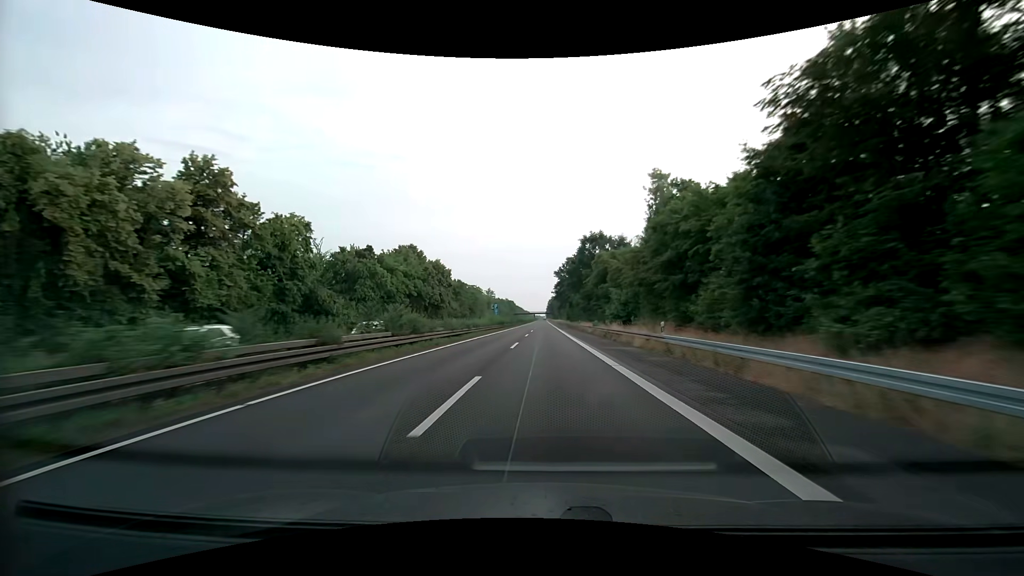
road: trunk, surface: asphalt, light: Day
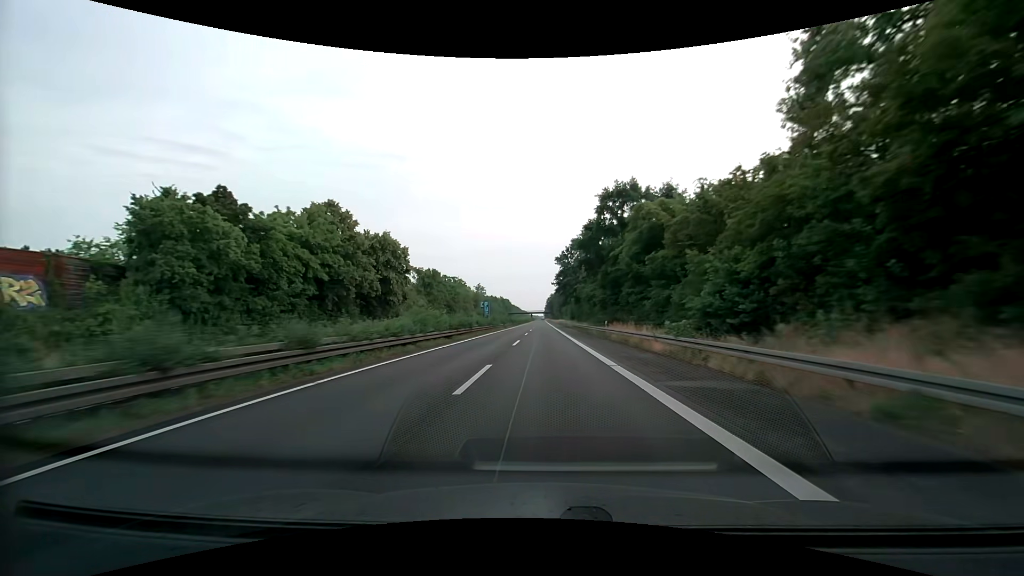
(+0.1, +32.9) m; 0°
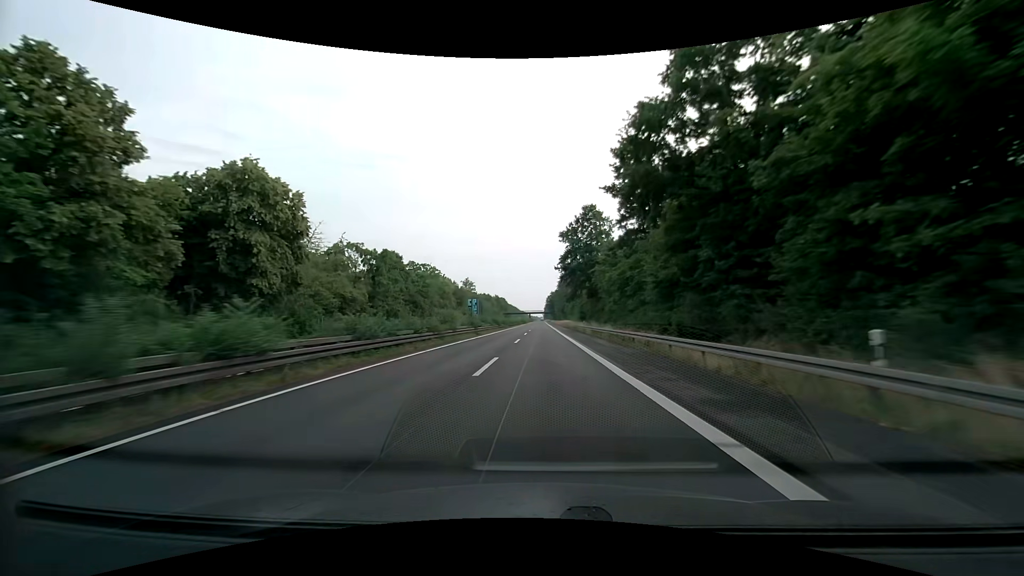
(0.0, +32.9) m; 0°
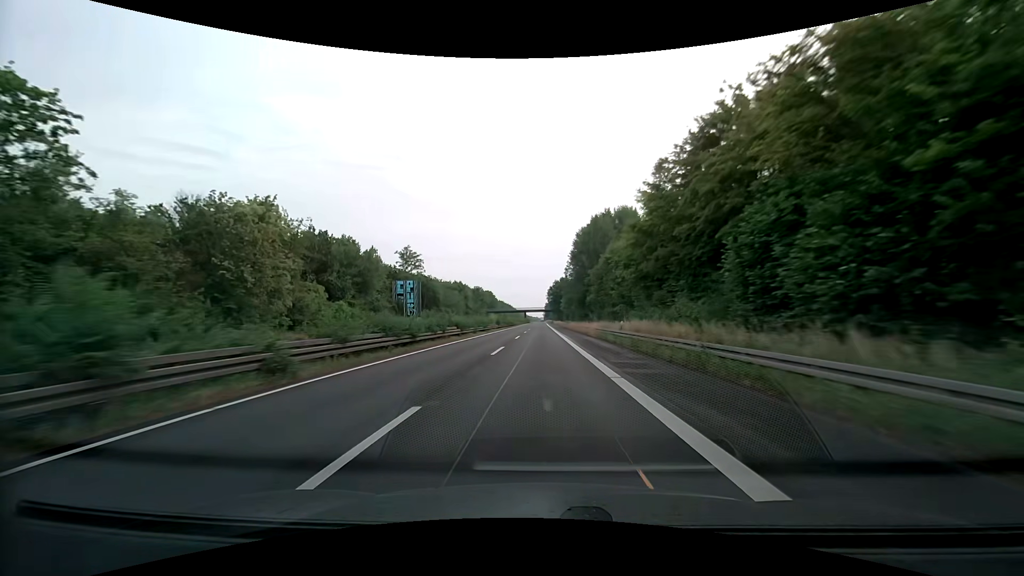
(+0.4, +82.2) m; +1°
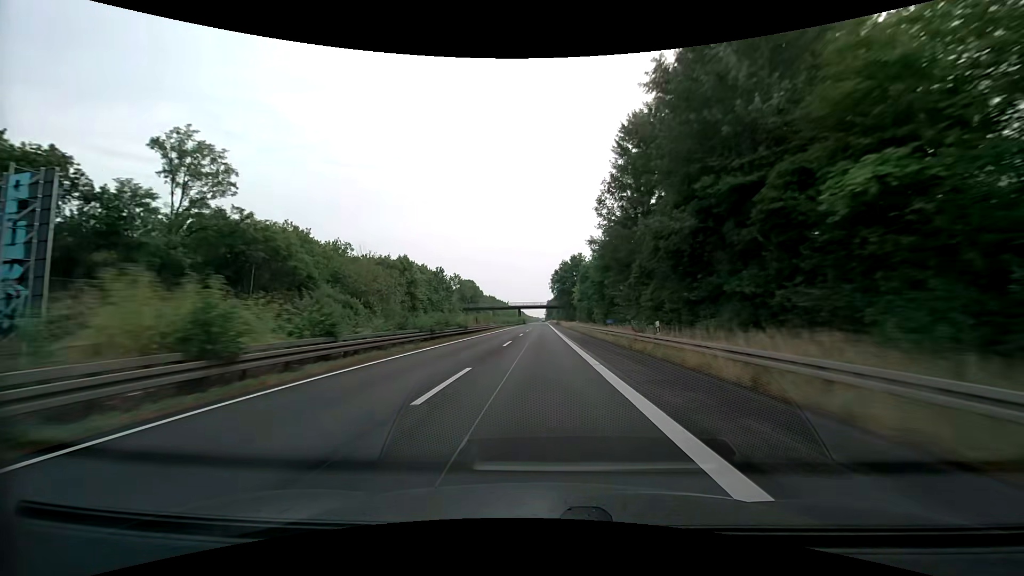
(-0.7, +65.7) m; -1°
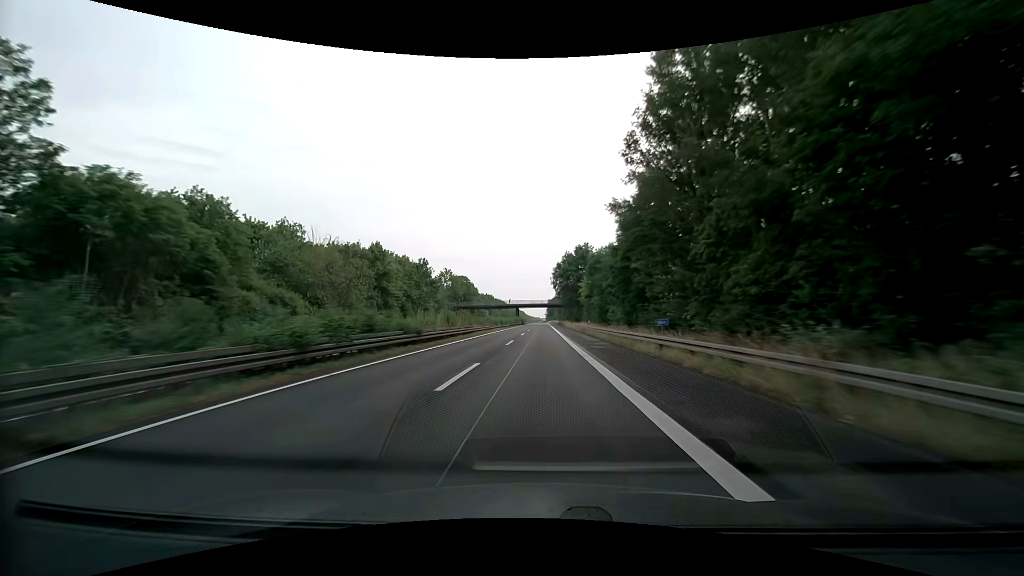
(0.0, +16.4) m; 0°
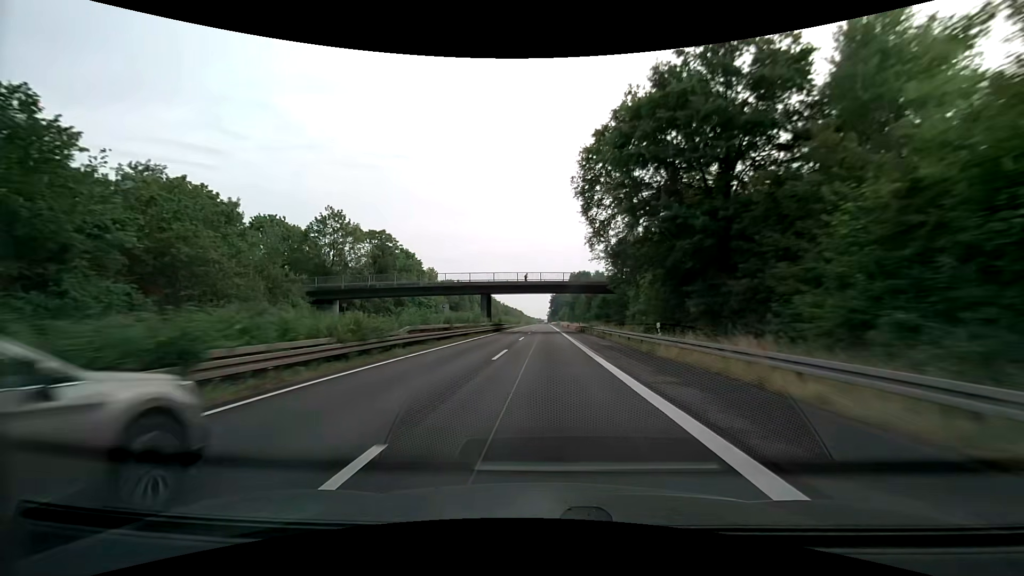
(+0.2, +82.1) m; 0°
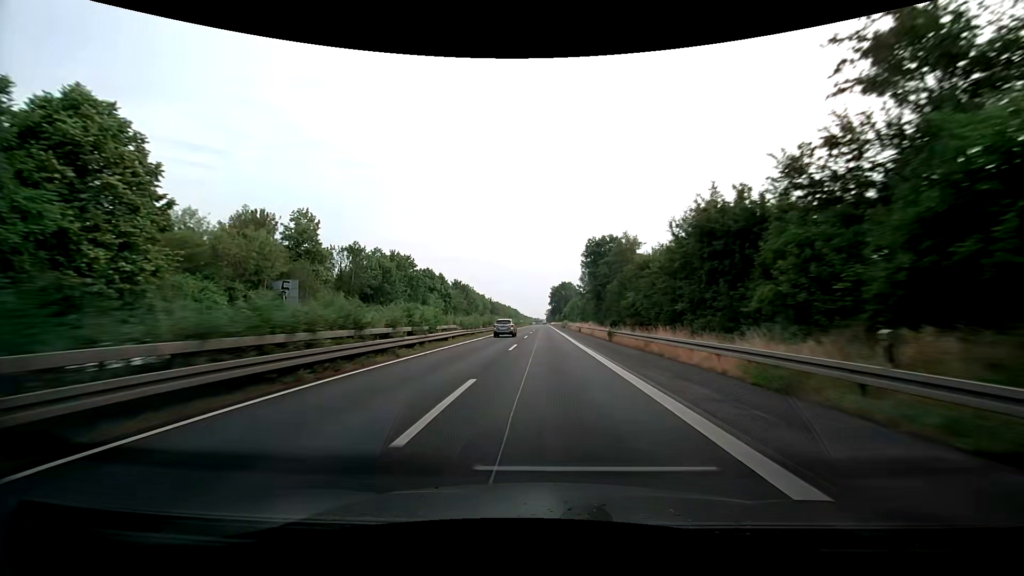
(+0.2, +65.8) m; +1°
(0, +10) (0, +20) (0, +30) (0, +40) (0, +50) (0, +60) (0, +70) (0, +80) (0, +90) (0, +100) m
